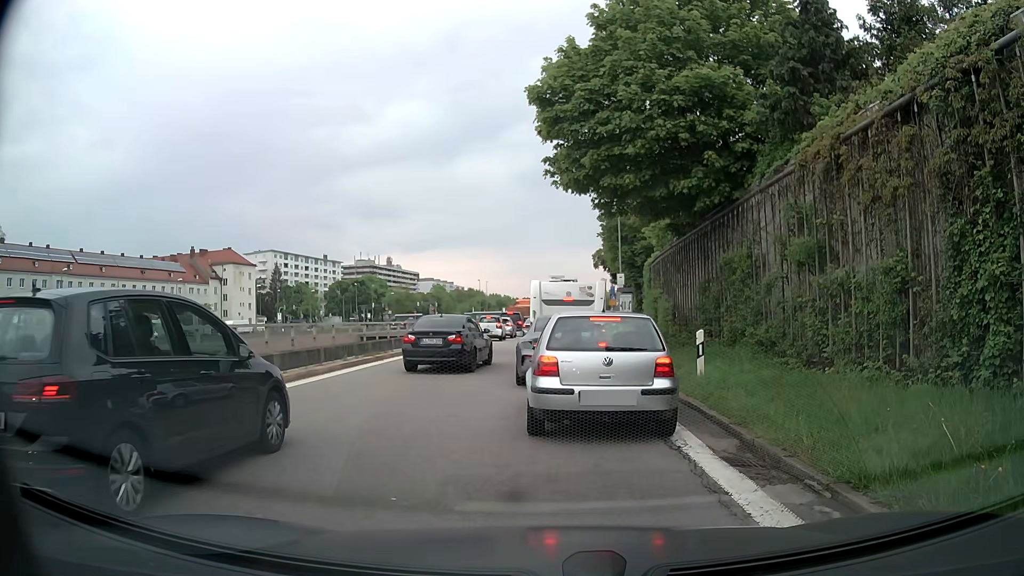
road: motorway_link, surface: asphalt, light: Day
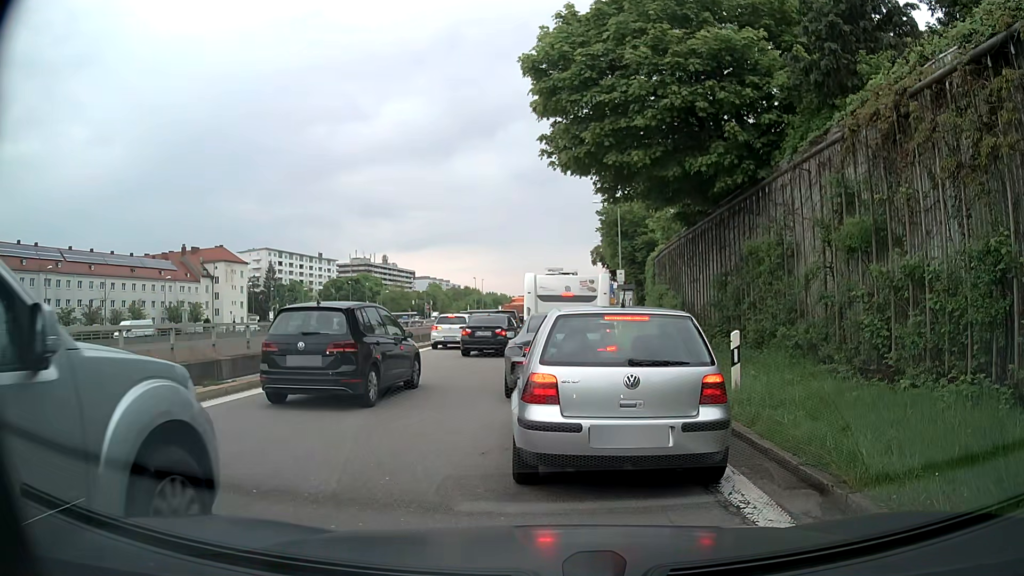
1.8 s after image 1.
(+0.1, +2.4) m; +2°
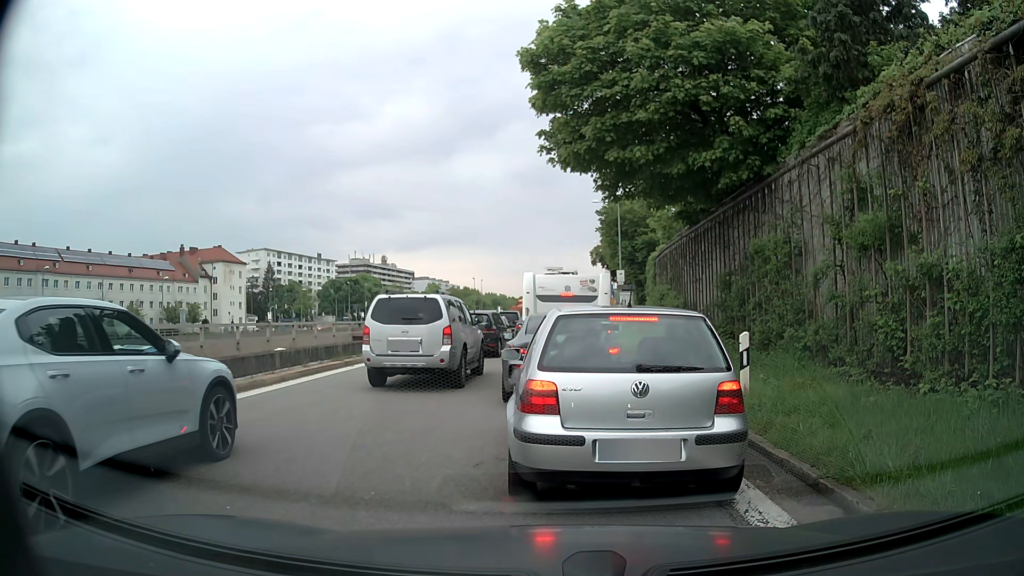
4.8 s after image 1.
(0.0, +0.6) m; 0°
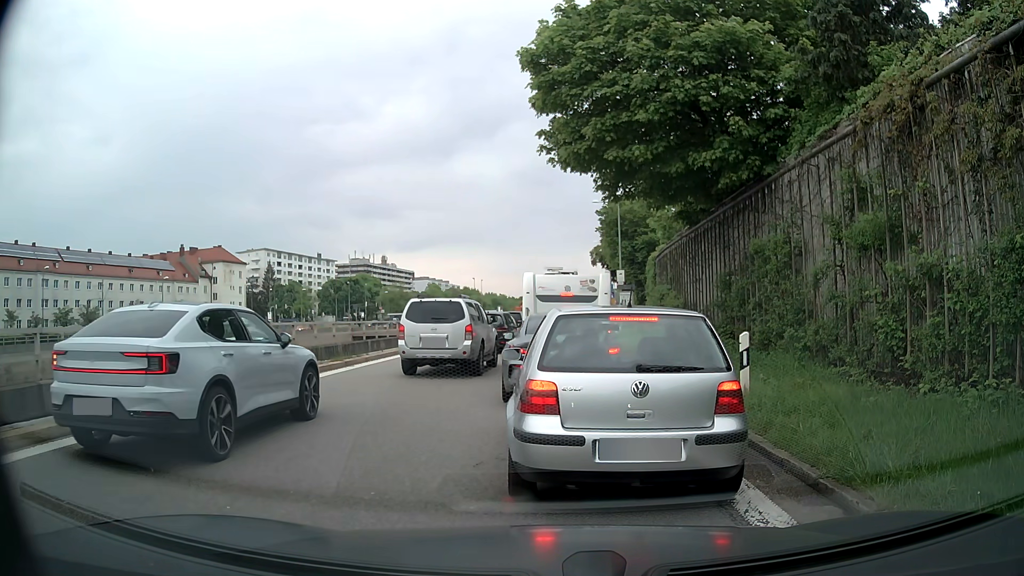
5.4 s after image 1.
(0.0, 0.0) m; 0°
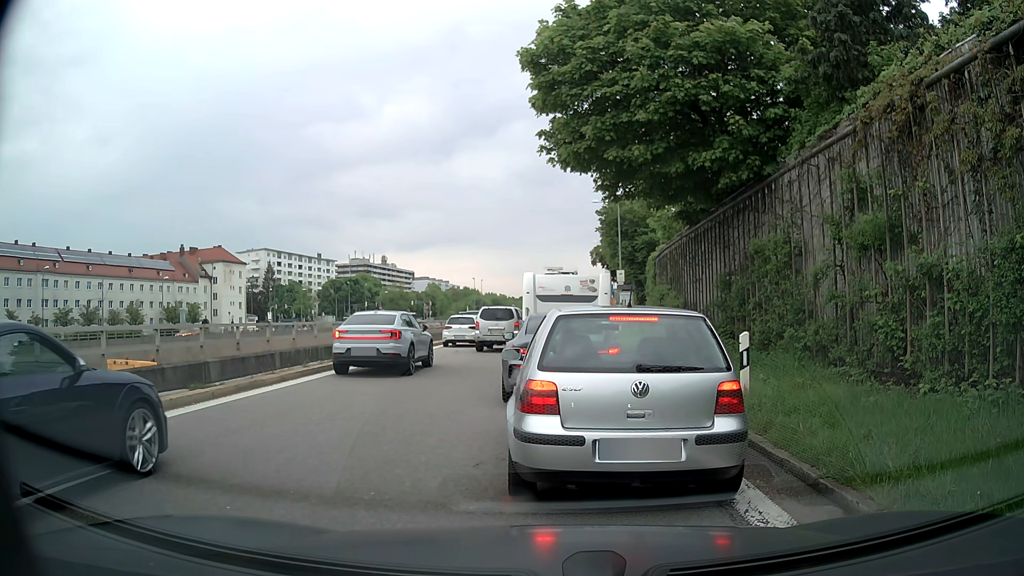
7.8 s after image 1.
(0.0, 0.0) m; 0°
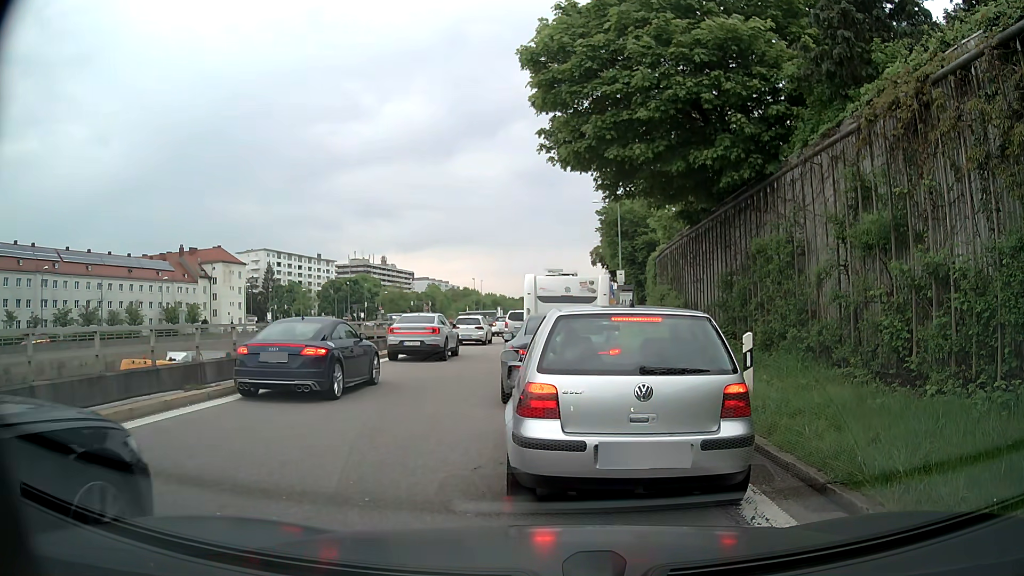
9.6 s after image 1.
(0.0, +0.1) m; 0°
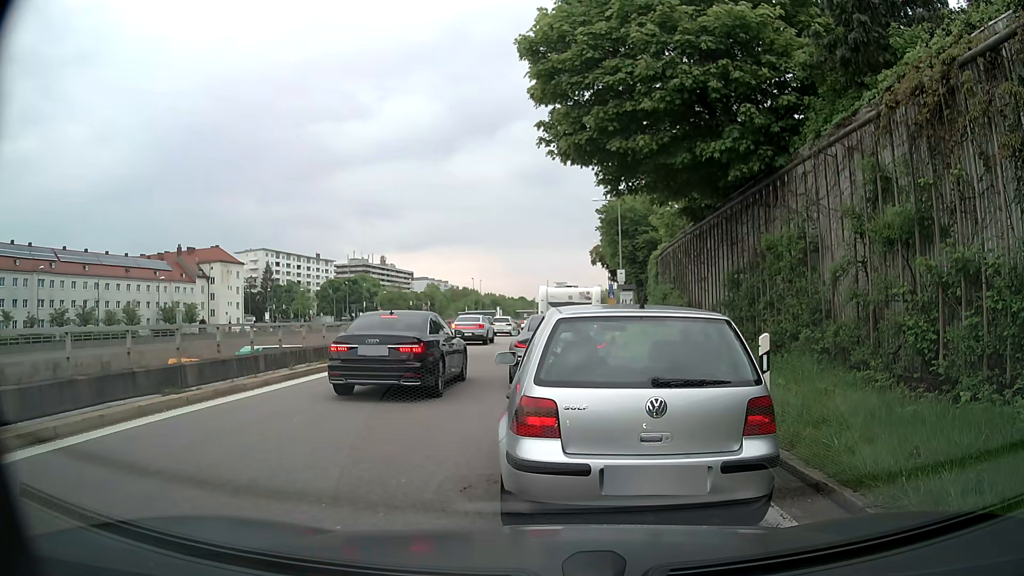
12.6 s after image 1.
(0.0, +0.7) m; 0°
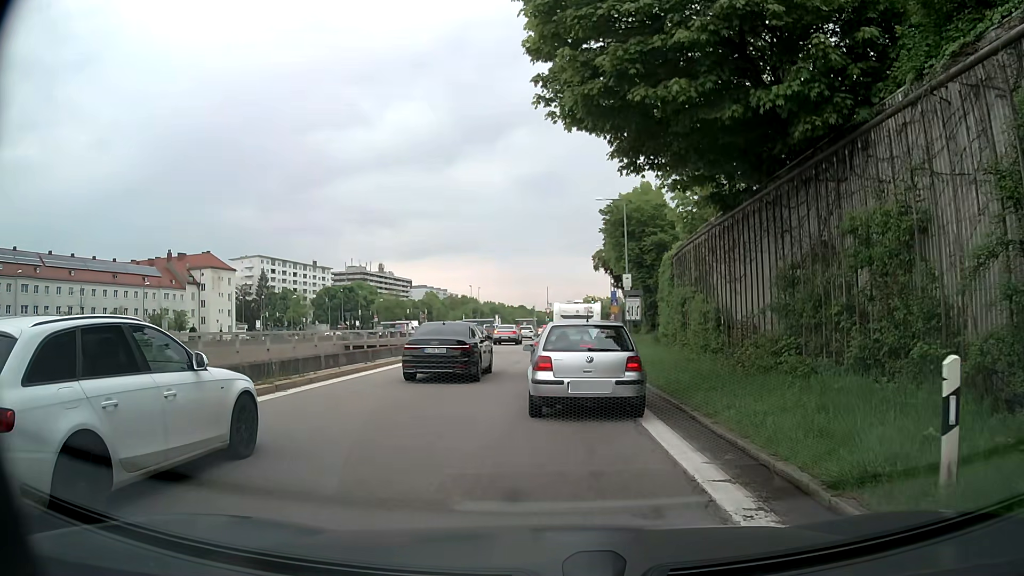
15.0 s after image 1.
(0.0, +4.4) m; +1°
(0, +10) (0, +20) (0, +30) (0, +40) (0, +50) (0, +60) (0, +70) (+1, +80) (+1, +90) (+2, +100) m
